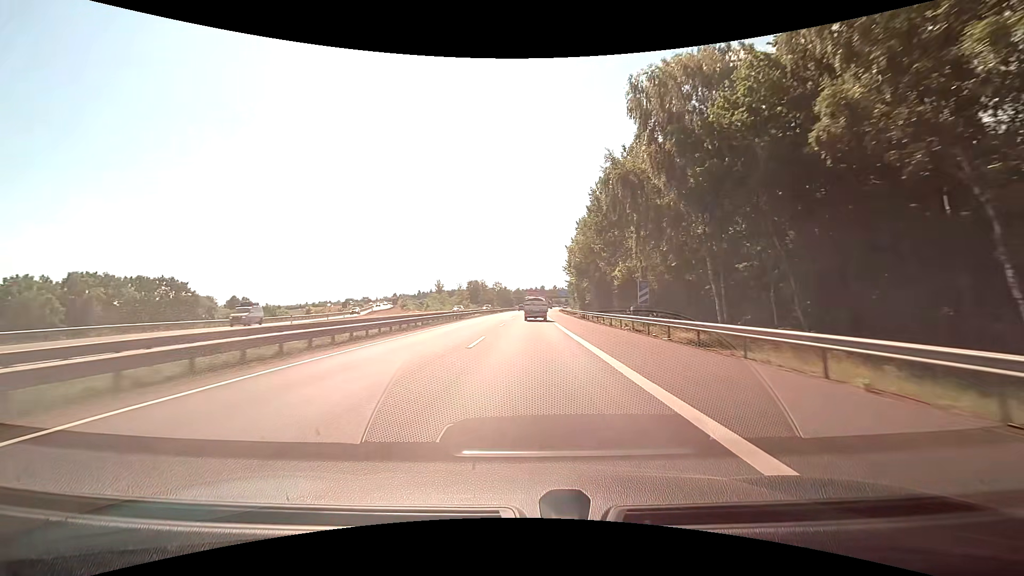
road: motorway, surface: asphalt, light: Day
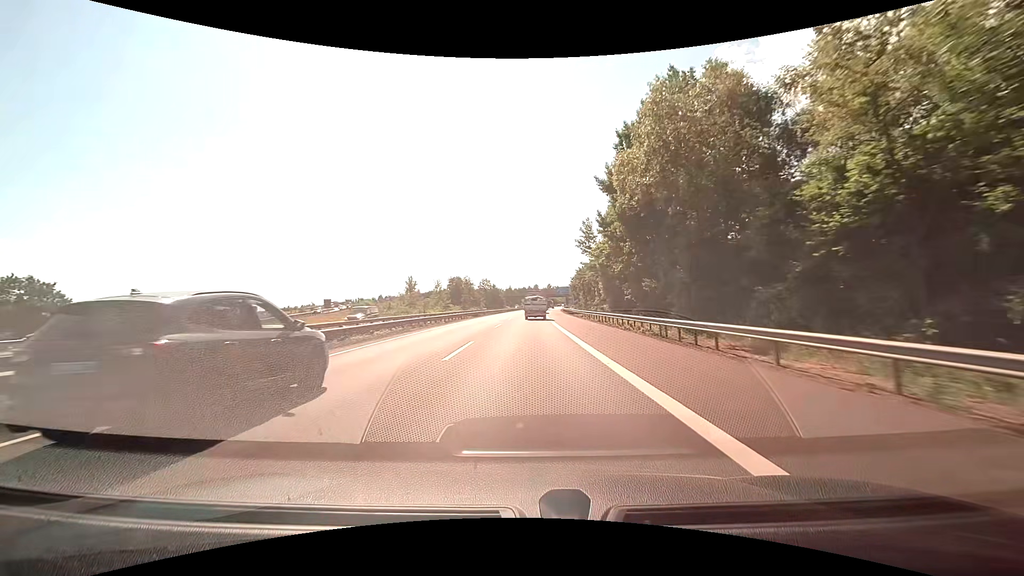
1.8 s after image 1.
(+0.4, +38.7) m; +1°
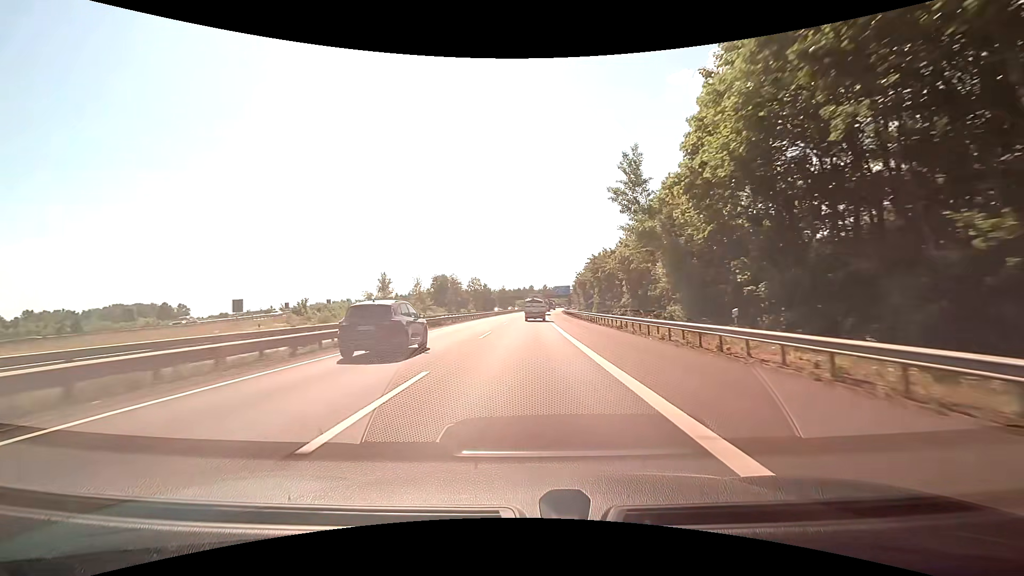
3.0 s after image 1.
(+0.2, +26.1) m; +1°
(0, +10) (0, +20) (0, +30) (0, +40) (0, +50) (+1, +60) (+1, +70) (+1, +80) (+1, +90) (+2, +100) m
